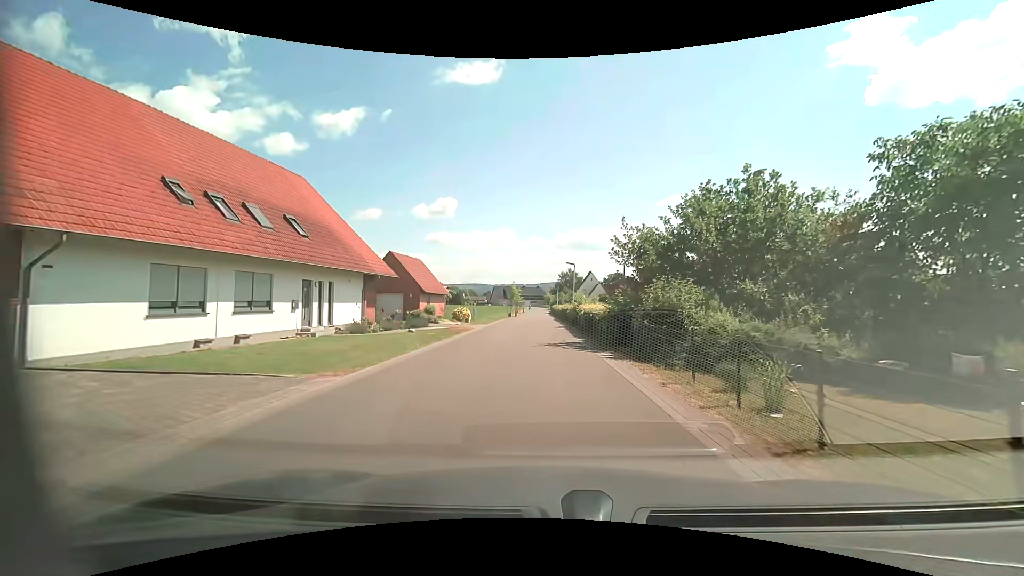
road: unclassified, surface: asphalt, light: Day
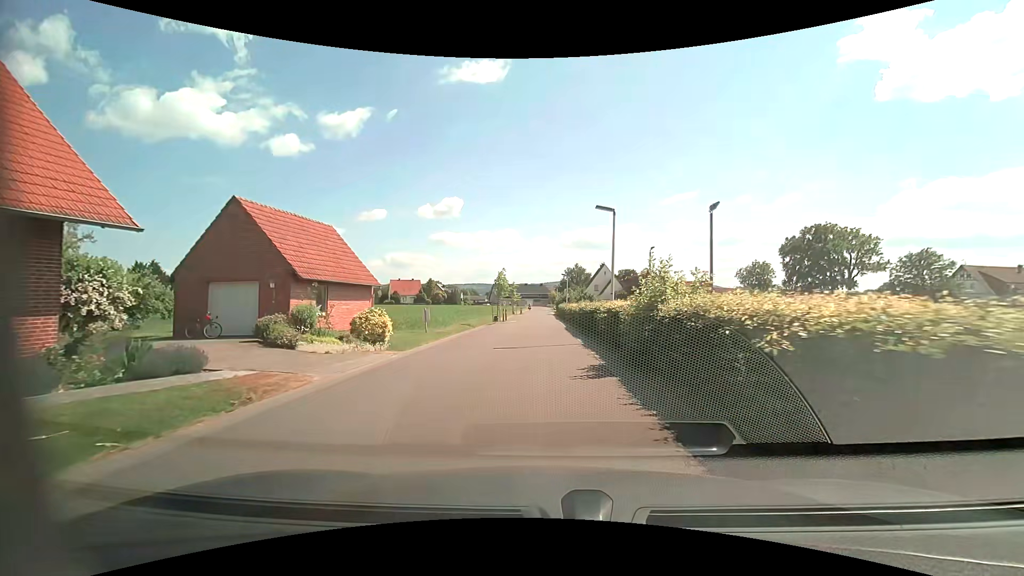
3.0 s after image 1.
(0.0, +21.6) m; -1°
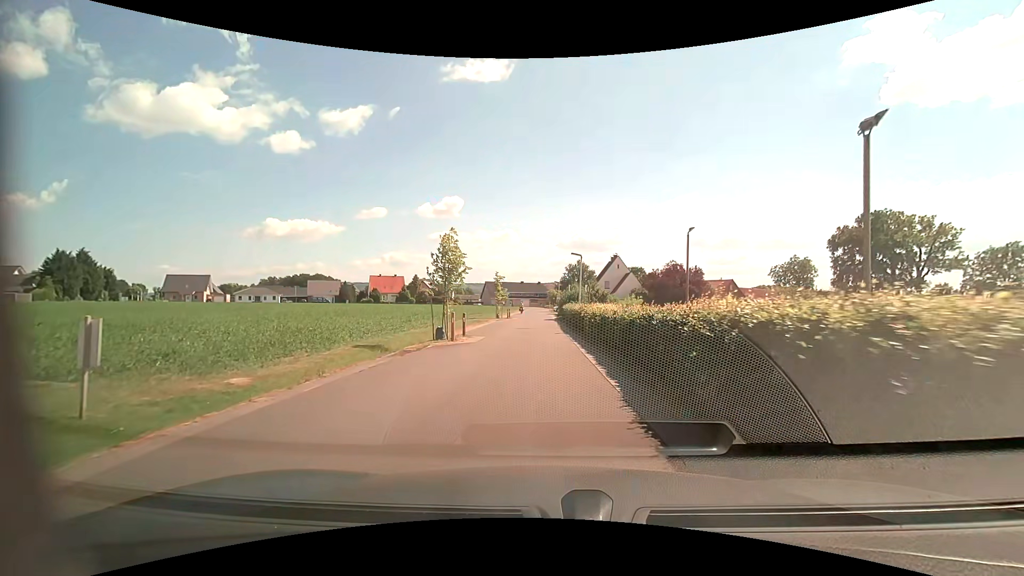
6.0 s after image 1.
(+0.1, +21.7) m; 0°
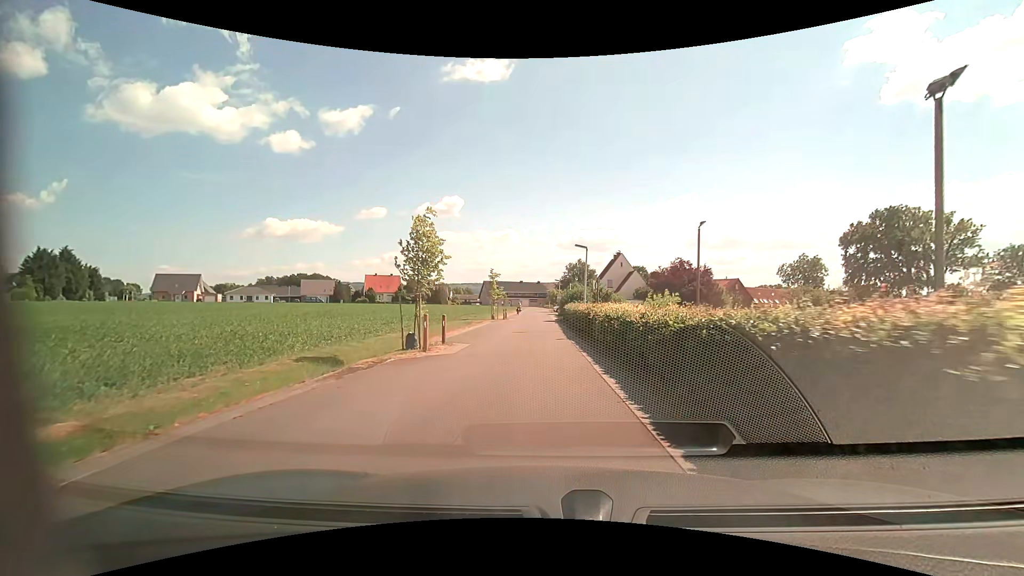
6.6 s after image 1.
(0.0, +4.2) m; 0°
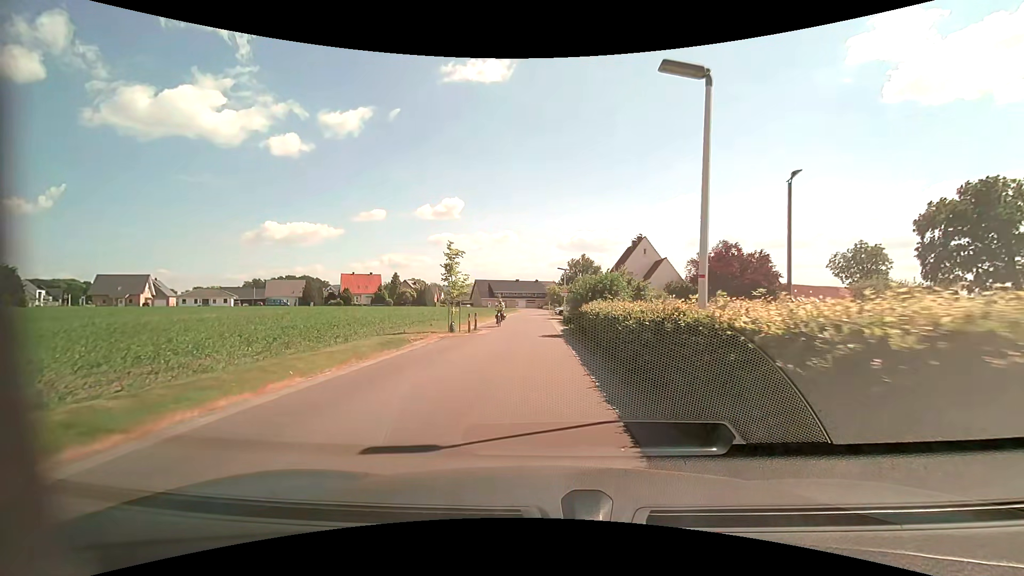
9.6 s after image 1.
(+0.1, +20.2) m; 0°
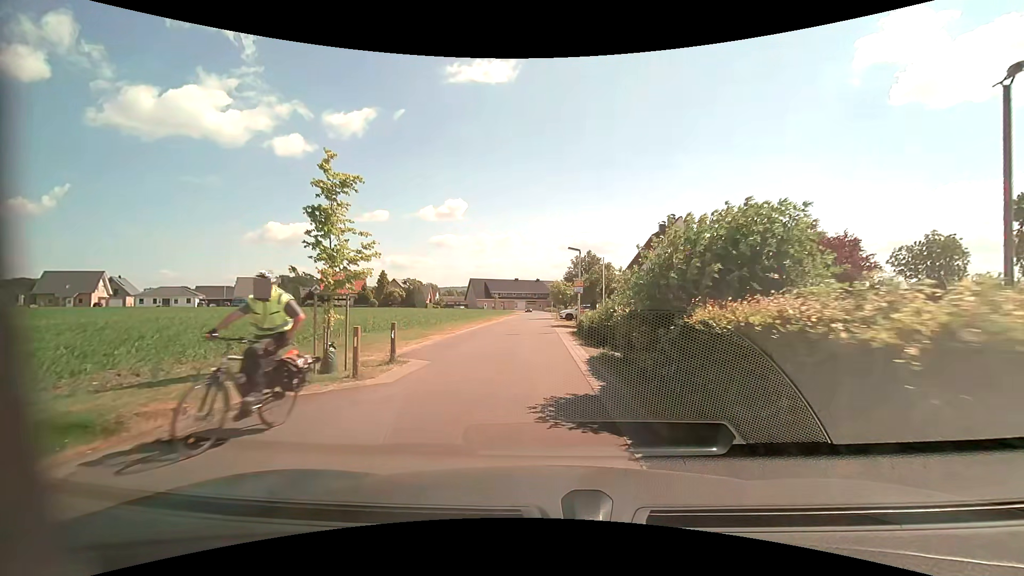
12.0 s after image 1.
(-0.1, +15.4) m; 0°
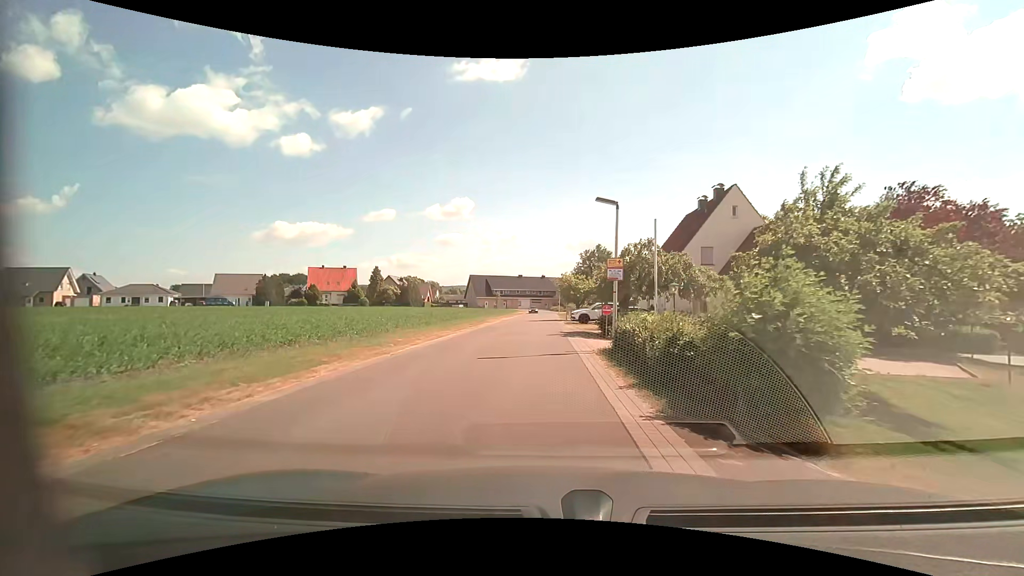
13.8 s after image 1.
(0.0, +11.8) m; -1°
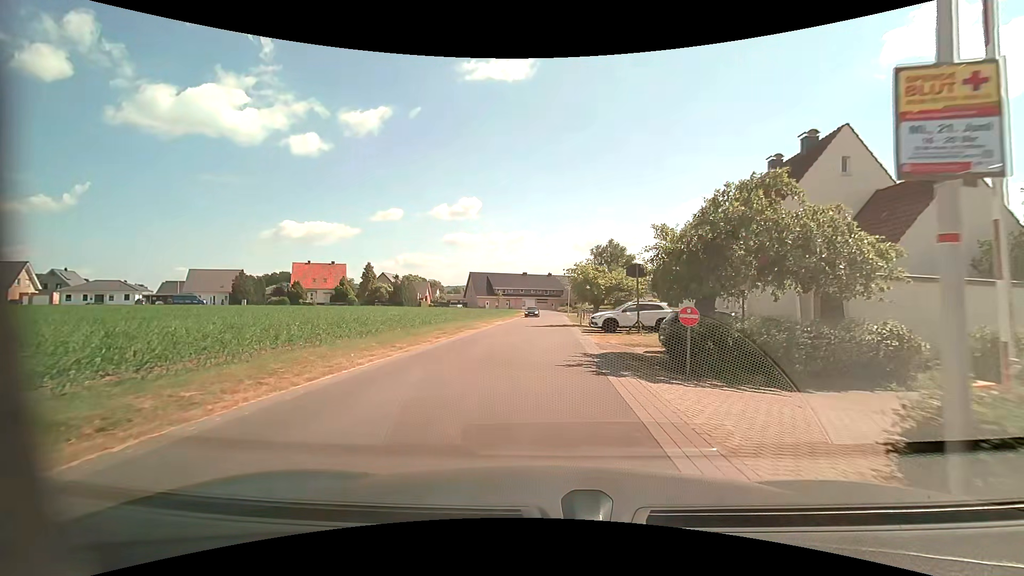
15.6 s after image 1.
(0.0, +11.8) m; 0°
(0, +10) (0, +20) (0, +30) (0, +40) (+1, +50) (+1, +60) (+1, +70) (+1, +80) (+2, +90) (+2, +100) m
